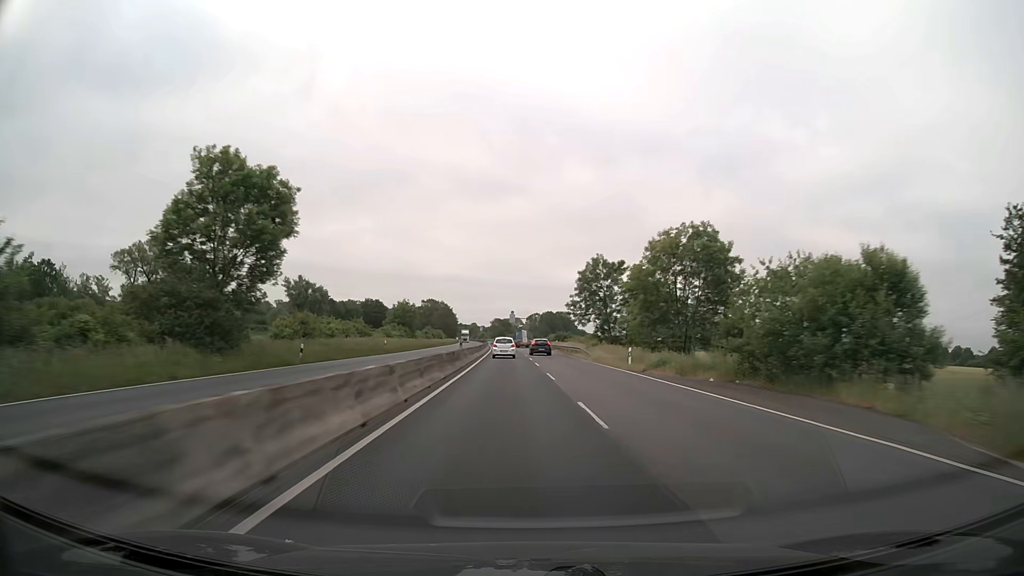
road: trunk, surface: asphalt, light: Day
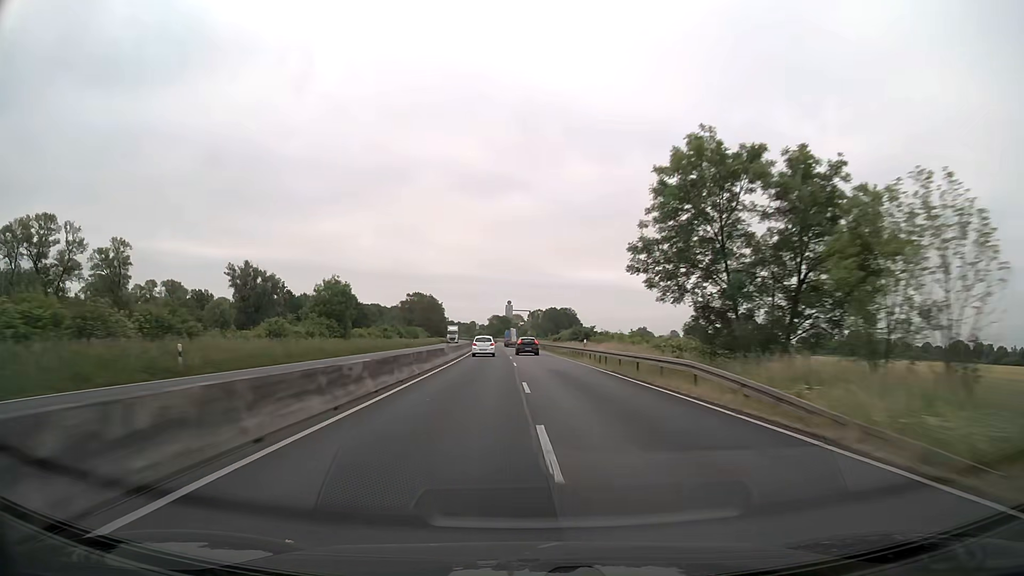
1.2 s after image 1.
(+0.1, +38.0) m; 0°
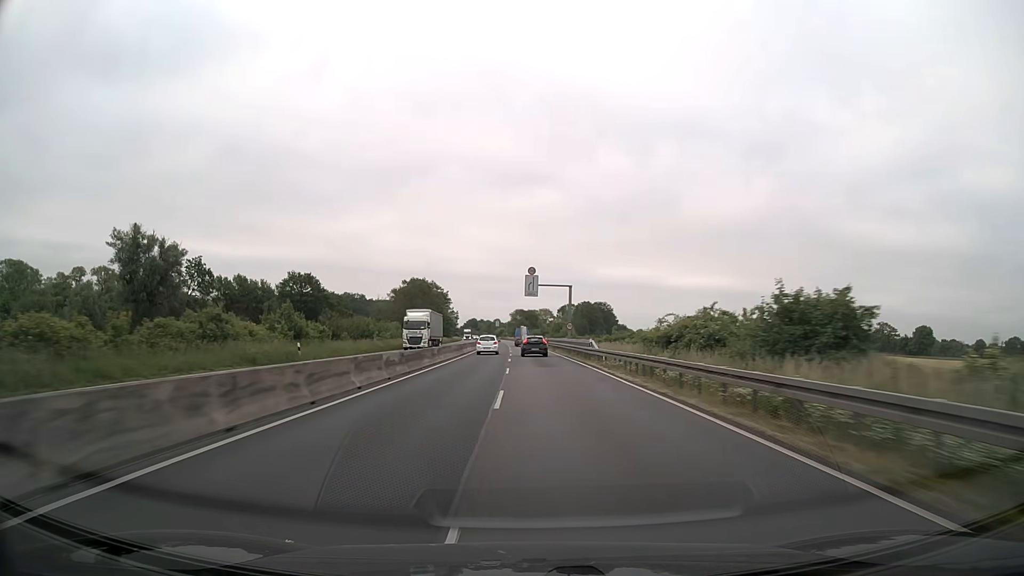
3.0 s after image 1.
(-1.4, +55.5) m; -3°
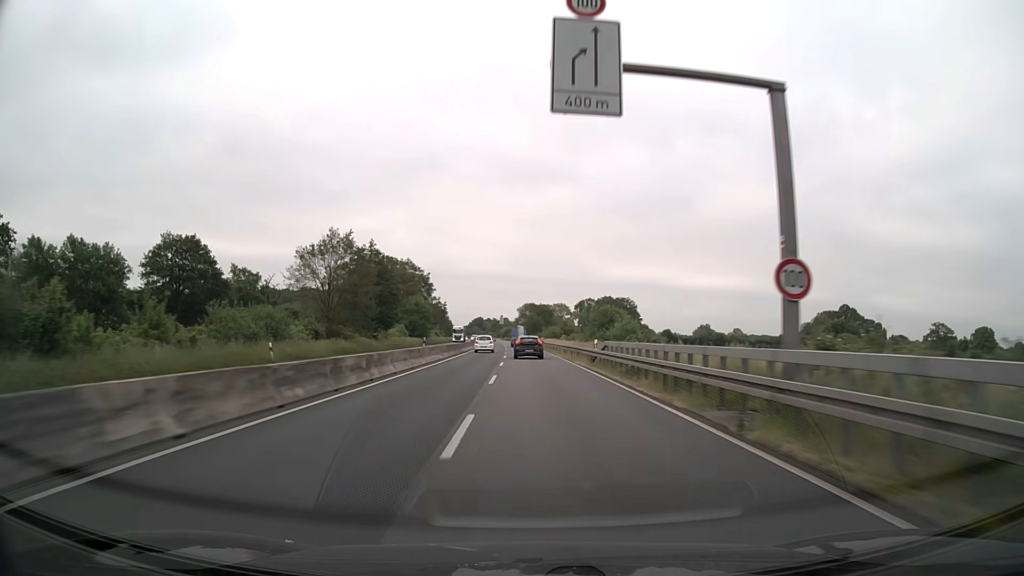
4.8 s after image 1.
(-0.5, +53.1) m; -1°
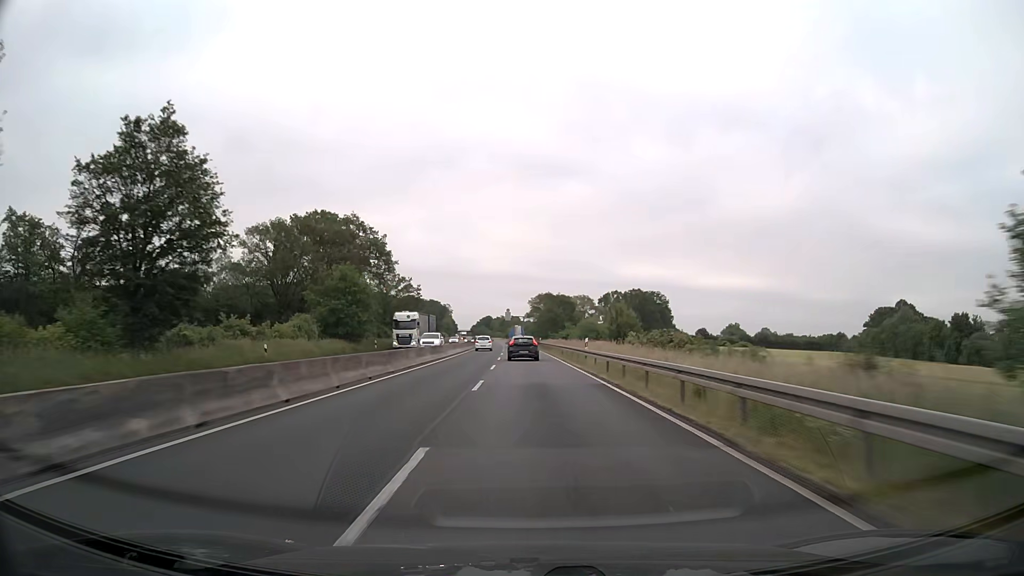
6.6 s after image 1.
(-0.4, +51.0) m; -1°
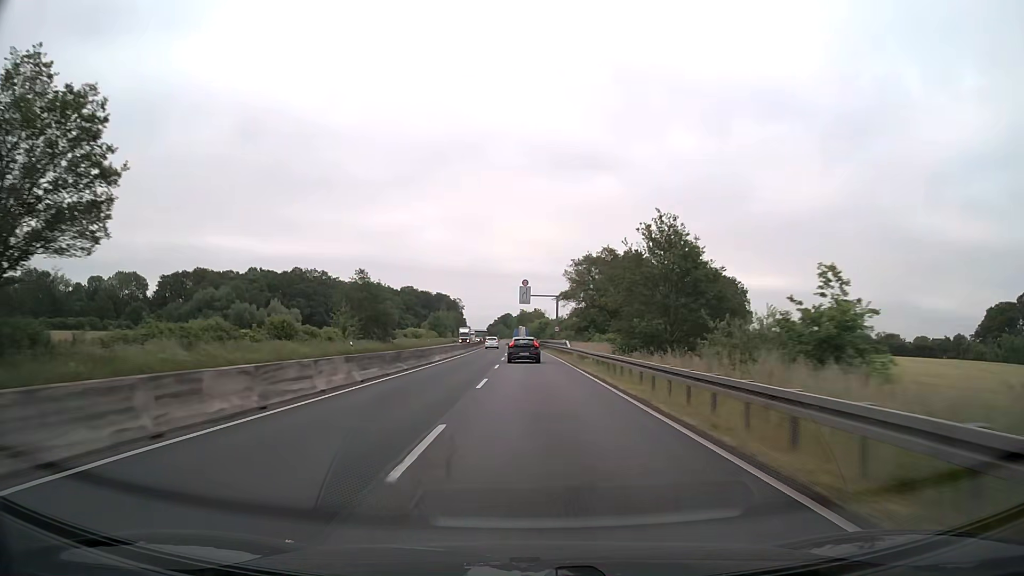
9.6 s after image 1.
(-1.5, +81.7) m; -2°
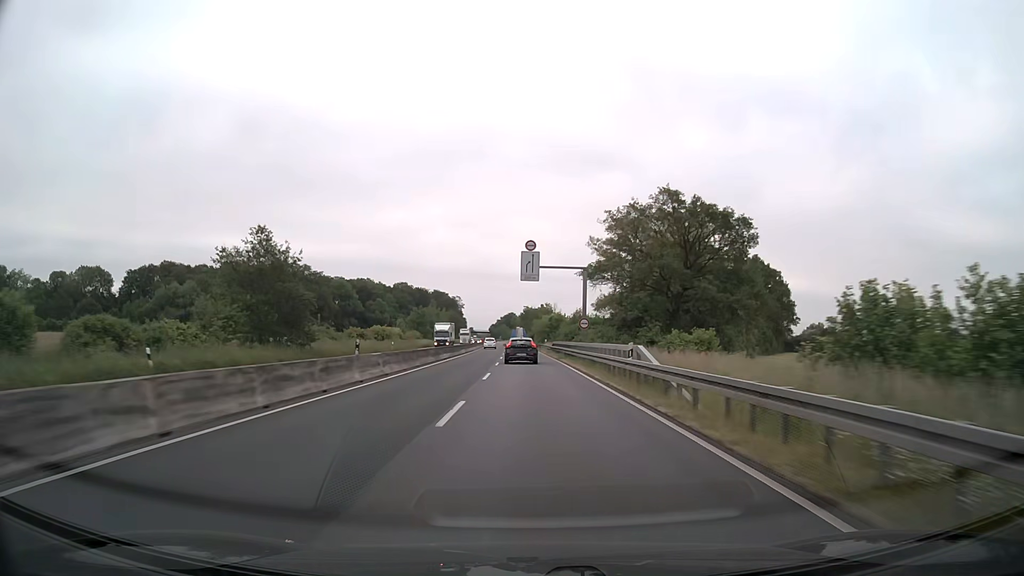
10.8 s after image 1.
(-0.1, +31.9) m; 0°
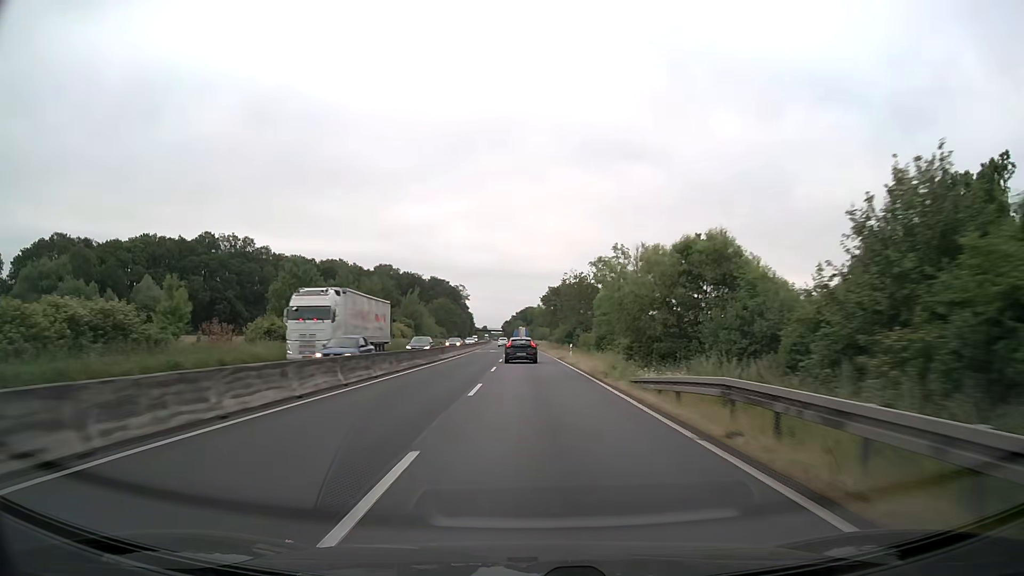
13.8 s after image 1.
(-1.4, +78.5) m; -2°
(0, +10) (0, +20) (0, +30) (0, +40) (0, +50) (-1, +60) (-1, +70) (-1, +80) (-1, +90) (-1, +100) m
